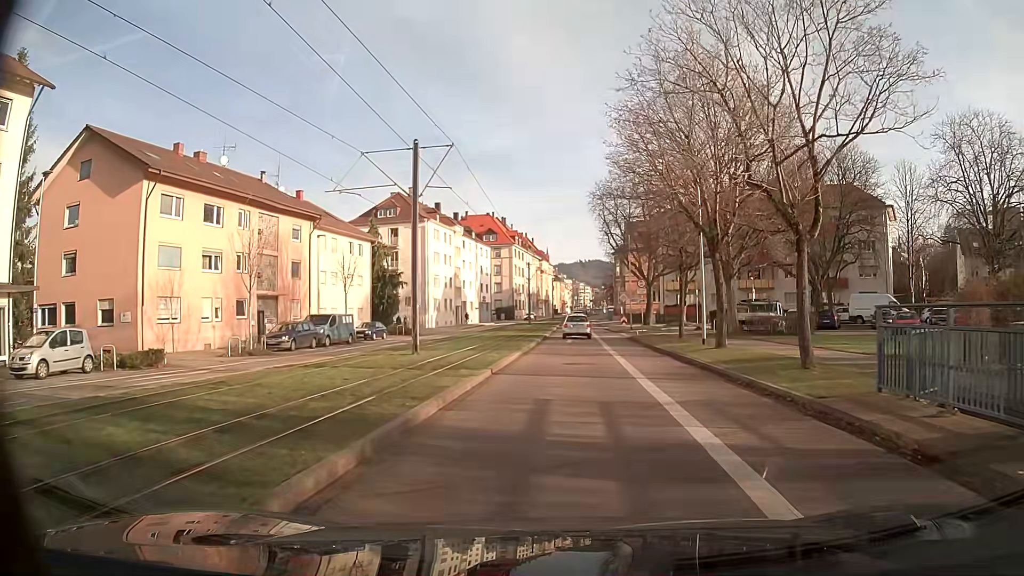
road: secondary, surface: asphalt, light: Day
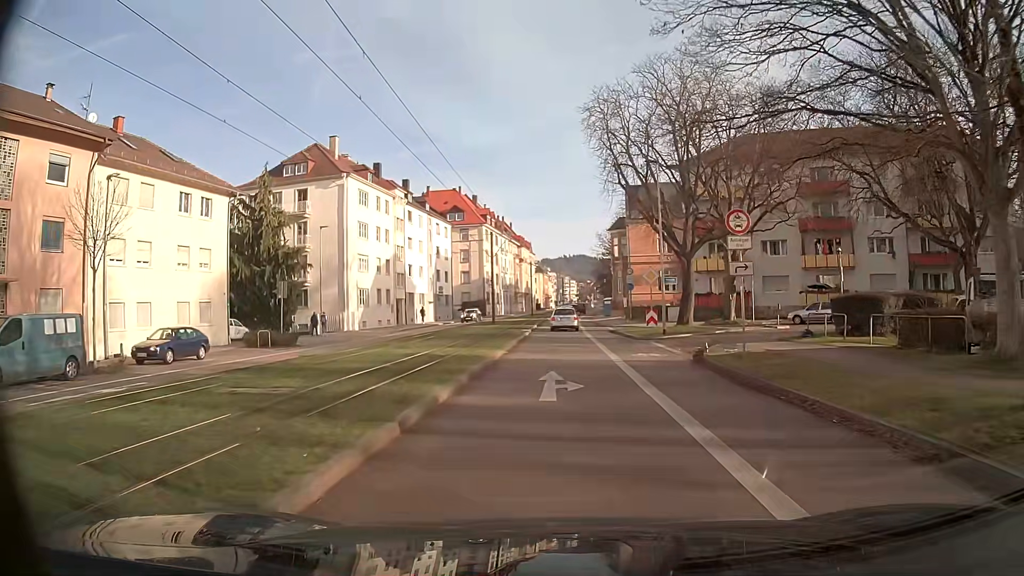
(+0.1, +25.6) m; 0°
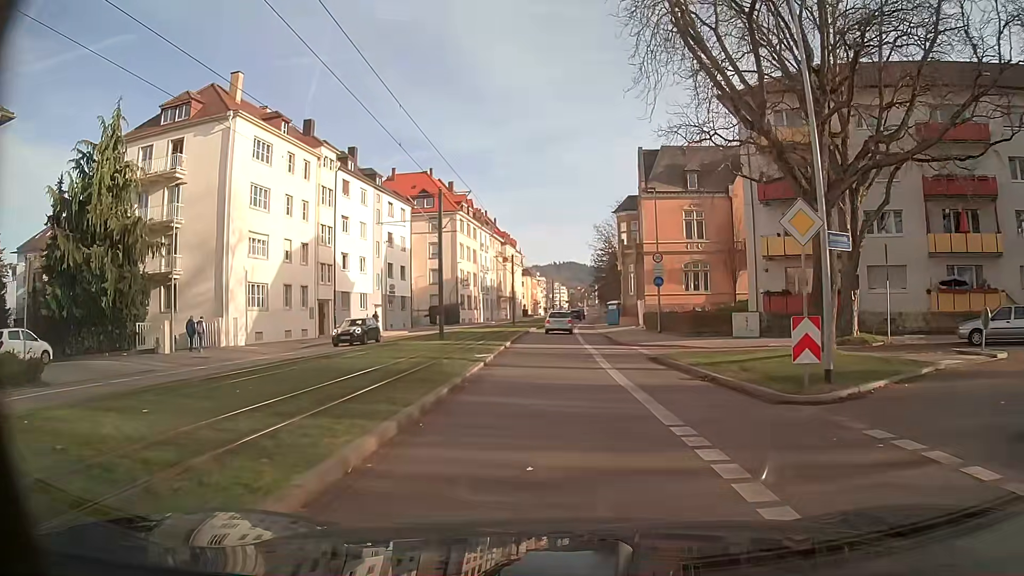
(+0.2, +20.1) m; +1°
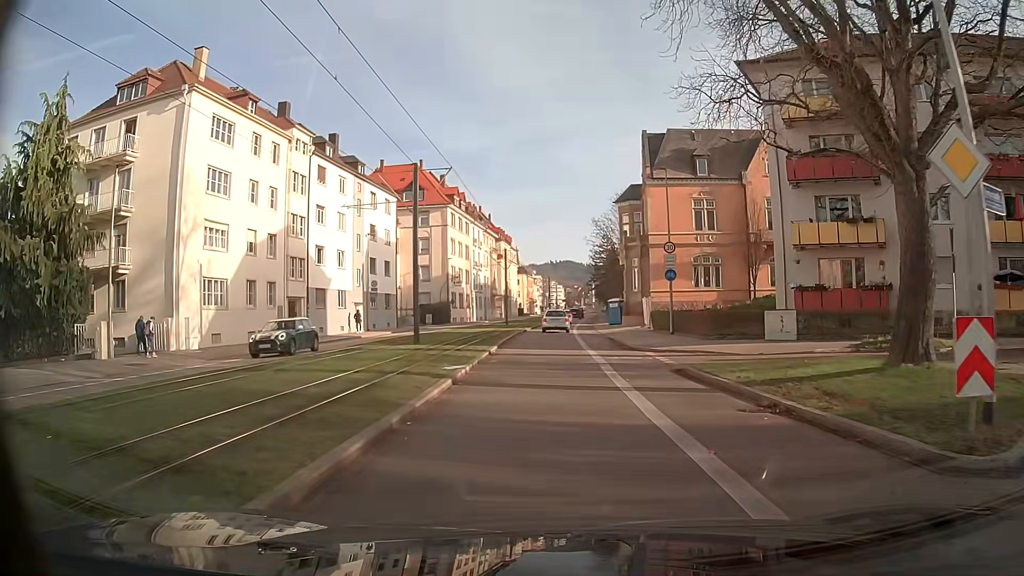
(0.0, +5.0) m; 0°
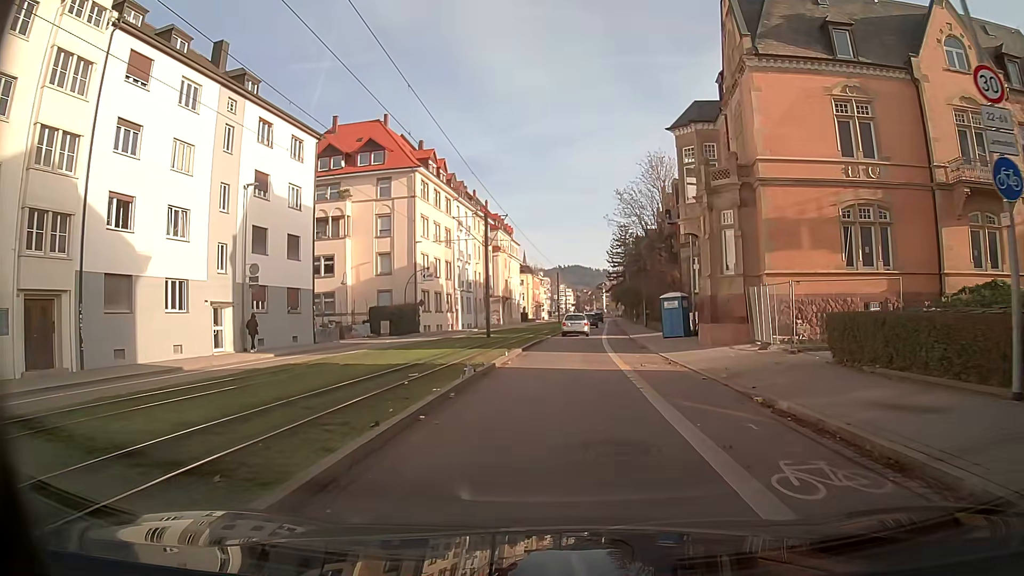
(-0.2, +25.0) m; -1°
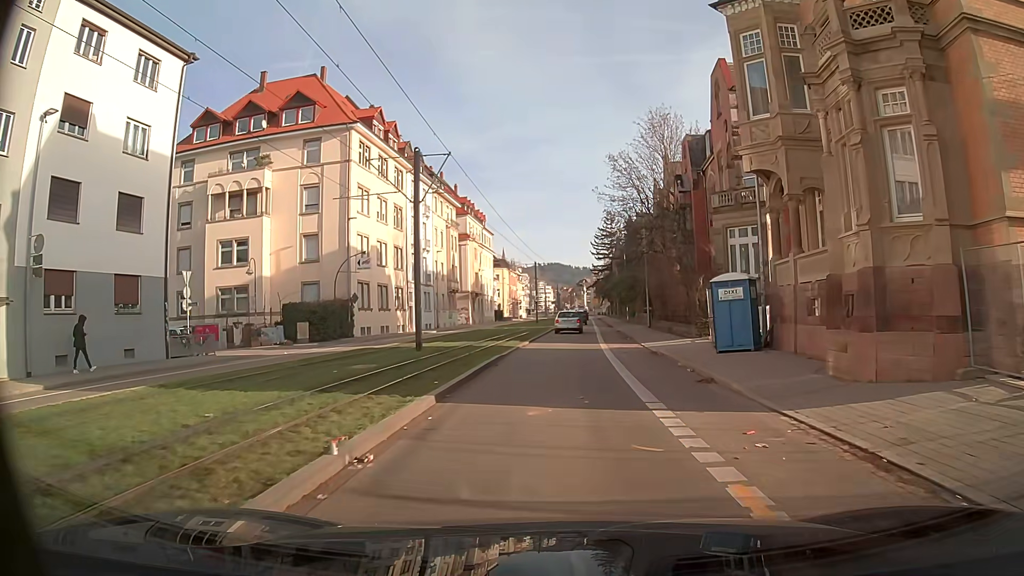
(+0.3, +14.8) m; +2°
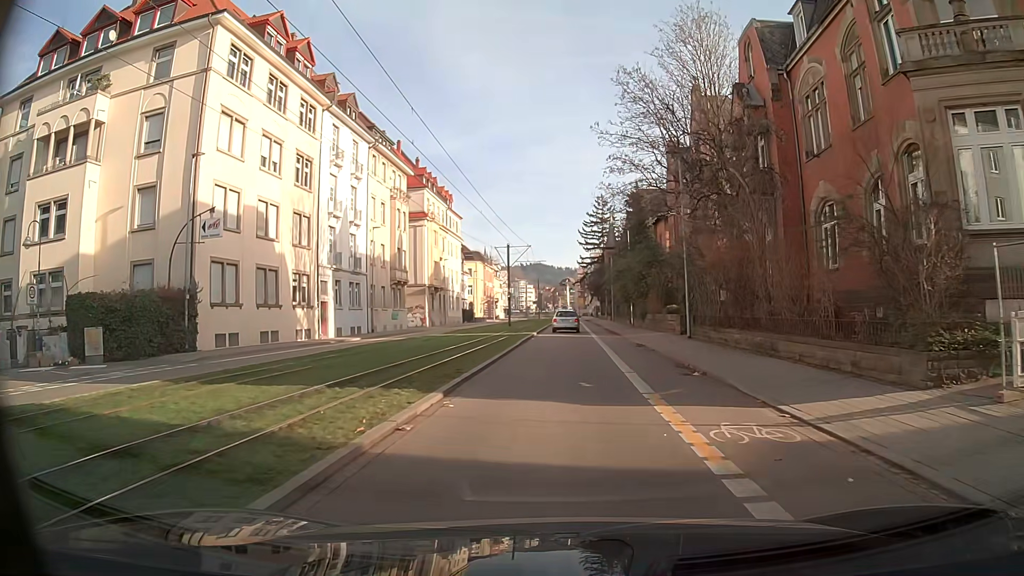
(+0.2, +19.9) m; +2°
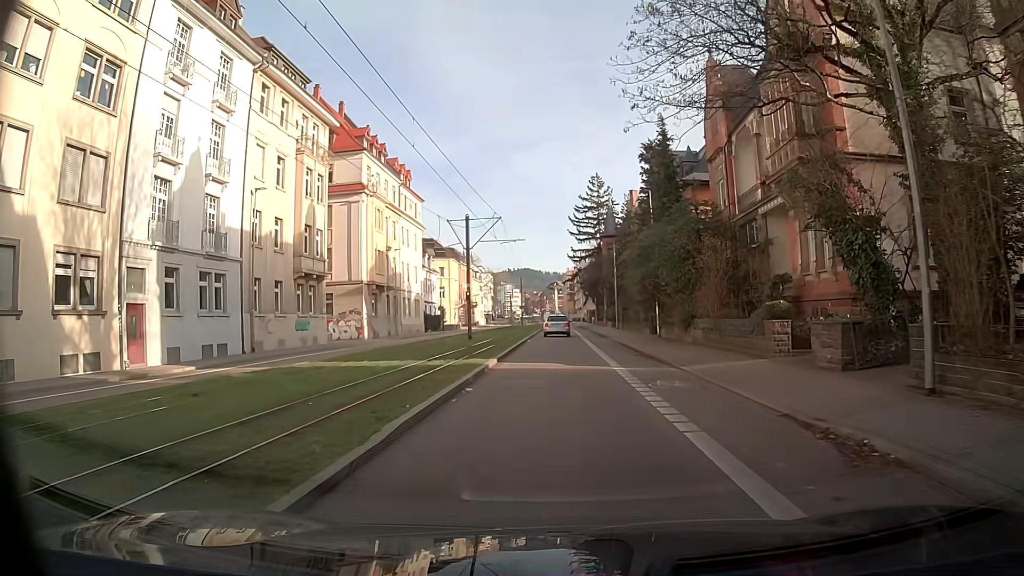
(-0.2, +20.1) m; 0°
(0, +10) (0, +20) (0, +30) (0, +40) (+1, +50) (+1, +60) (+1, +70) (+1, +80) (+1, +90) (+1, +100) m
